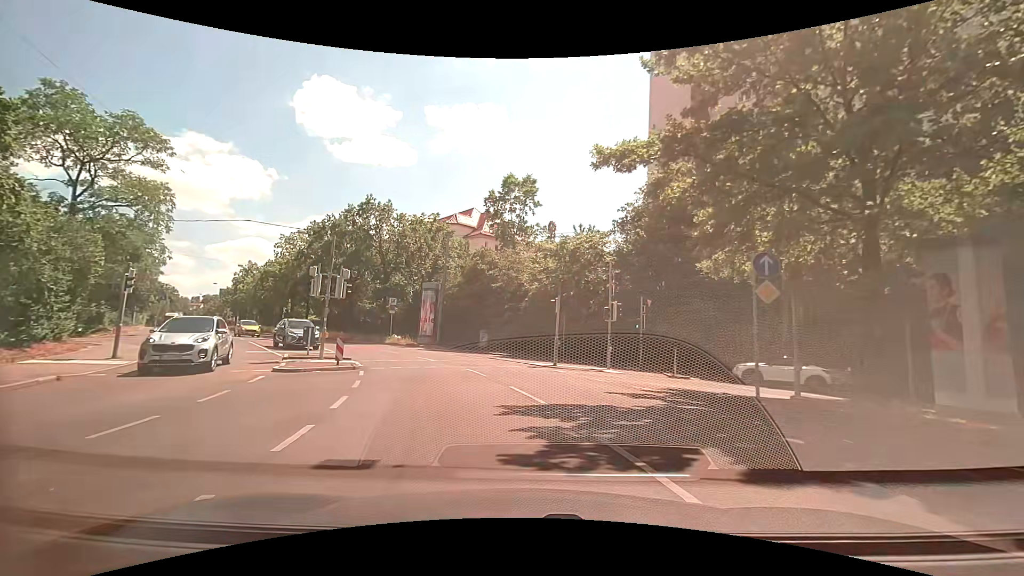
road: secondary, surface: asphalt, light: Day
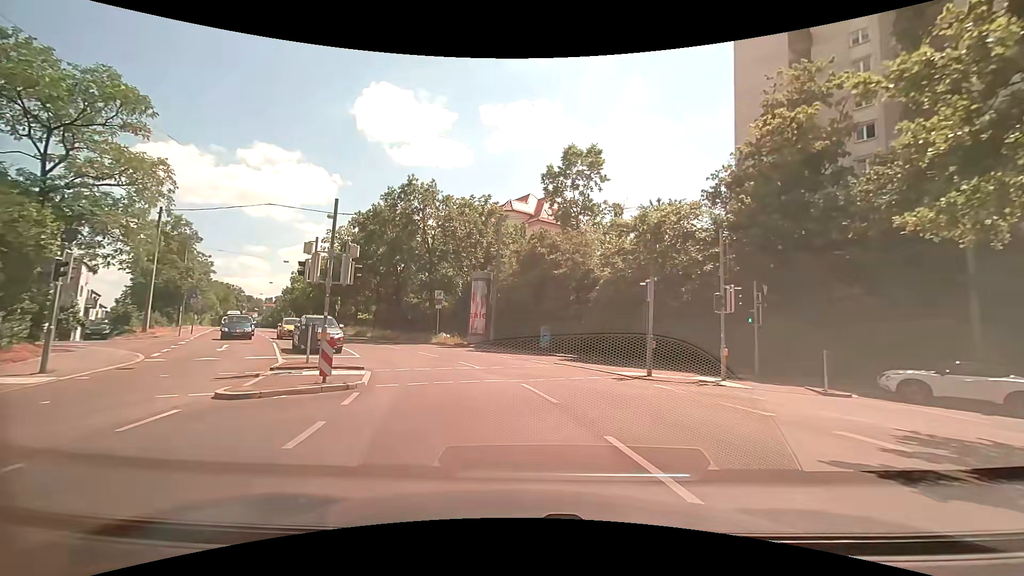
(-0.6, +6.4) m; -8°
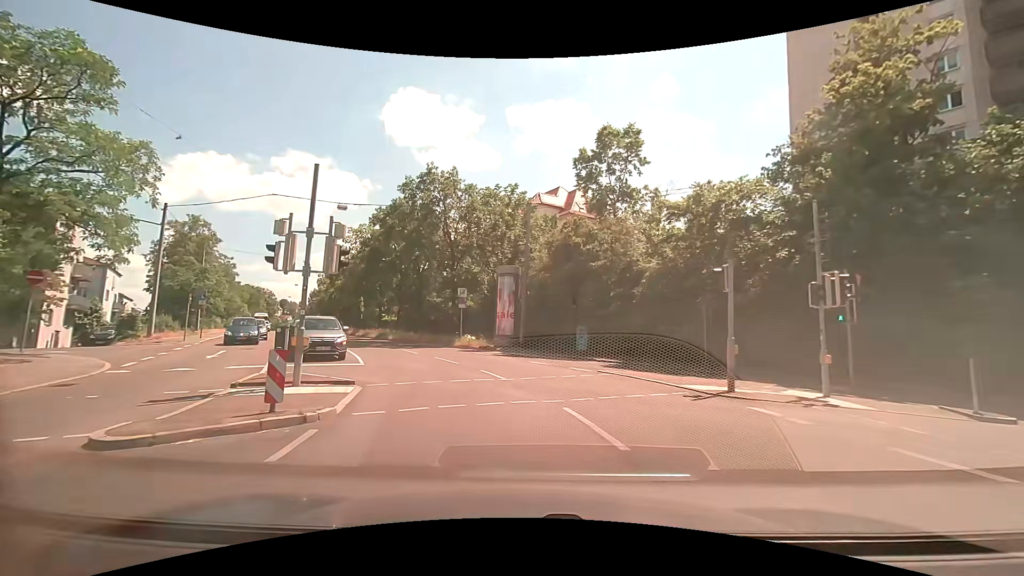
(-0.1, +3.7) m; -4°
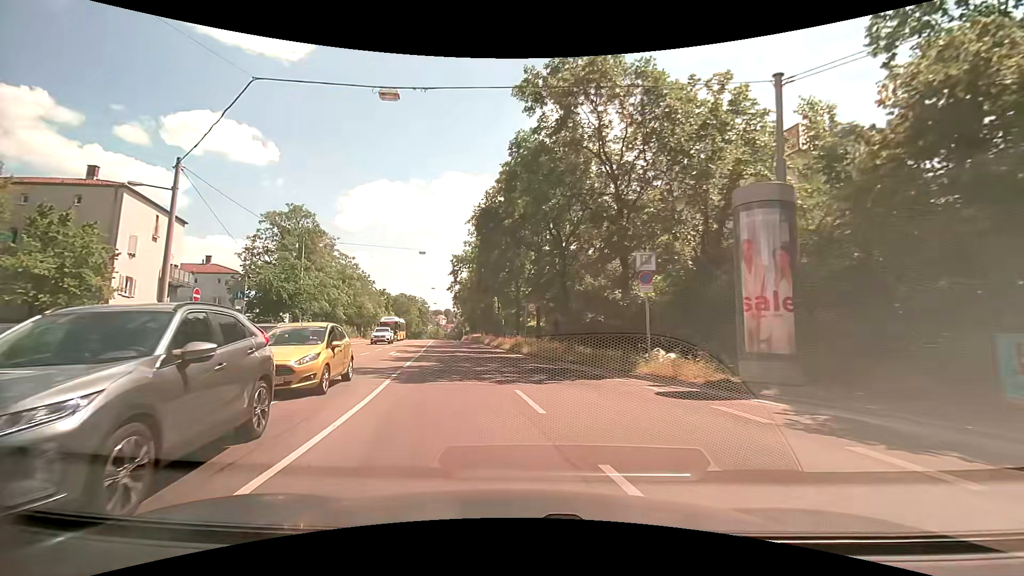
(-2.5, +16.7) m; -17°
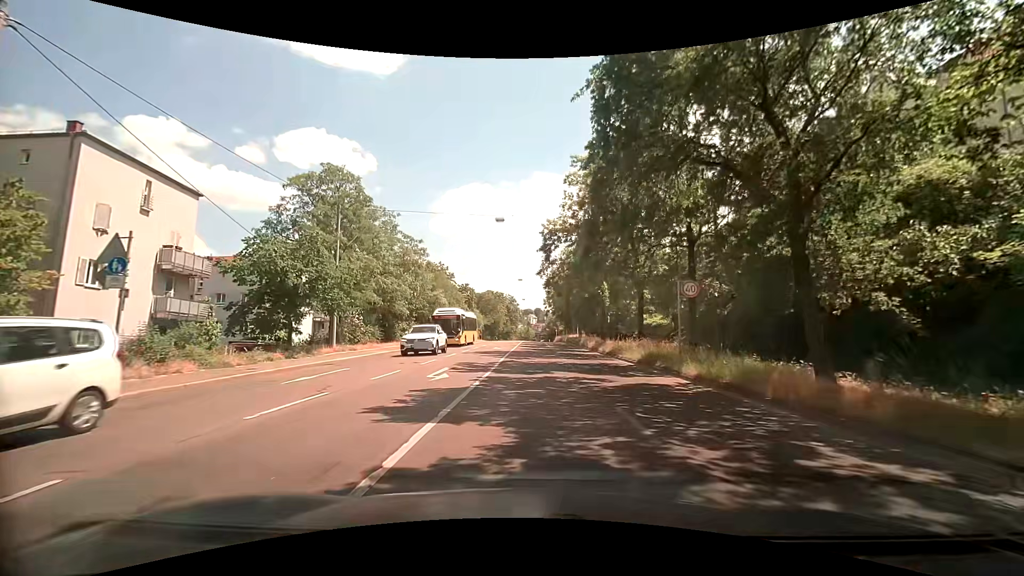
(-1.9, +13.8) m; -11°
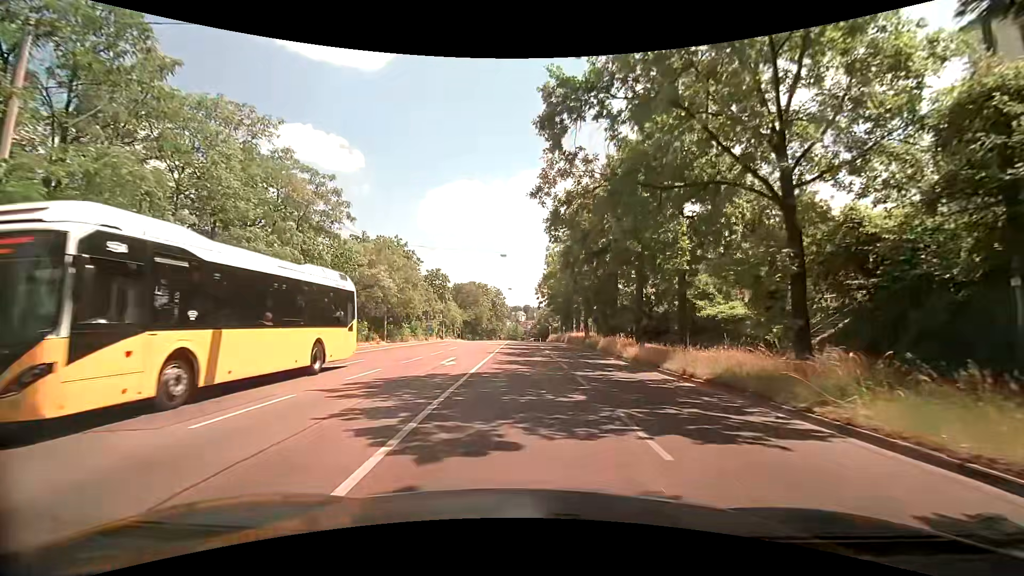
(+0.1, +19.3) m; +1°
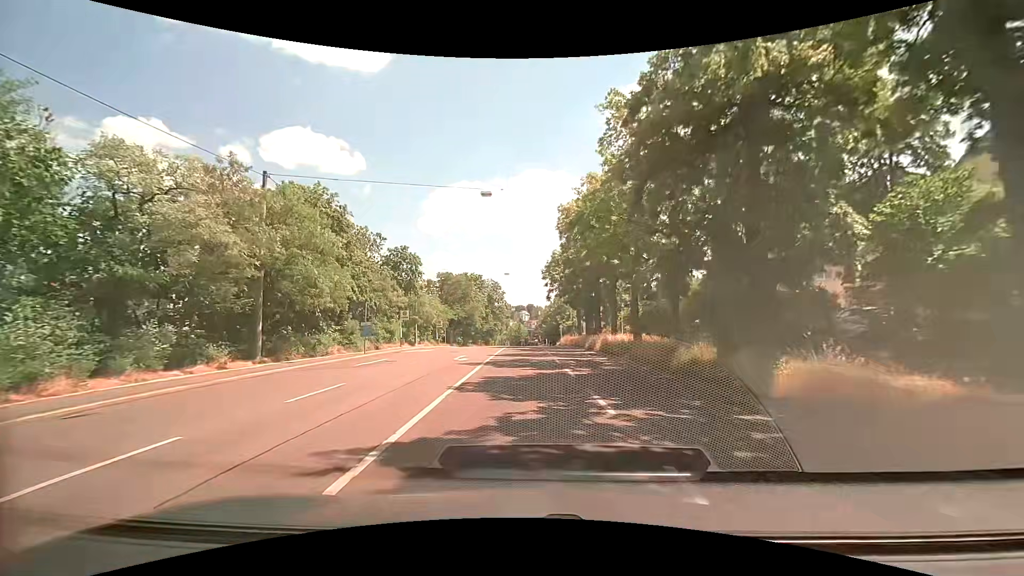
(+0.2, +21.6) m; 0°
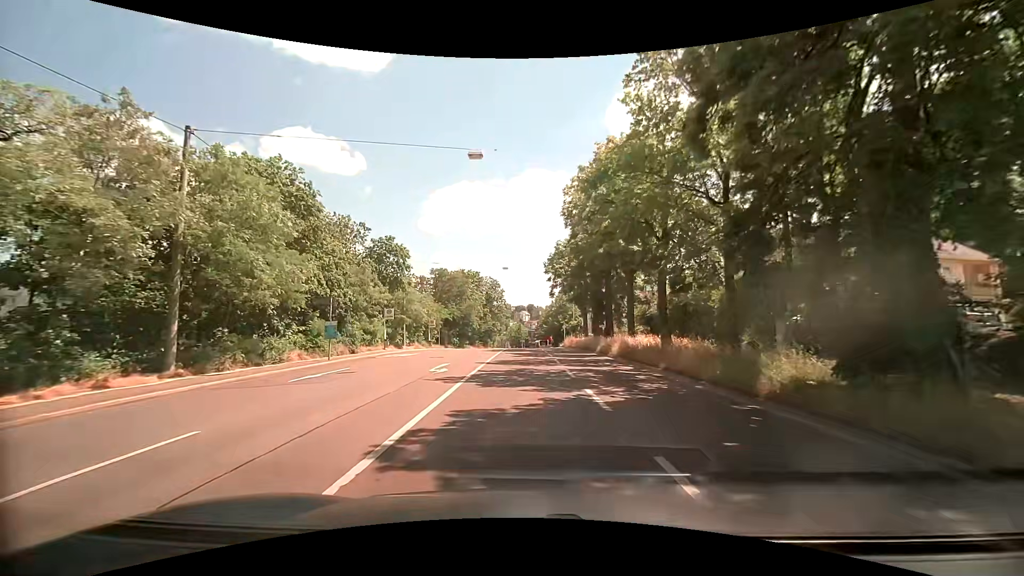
(0.0, +5.7) m; 0°
(0, +10) (0, +20) (0, +30) (0, +40) (0, +50) (0, +60) (0, +70) (0, +80) (0, +90) (0, +100) m
